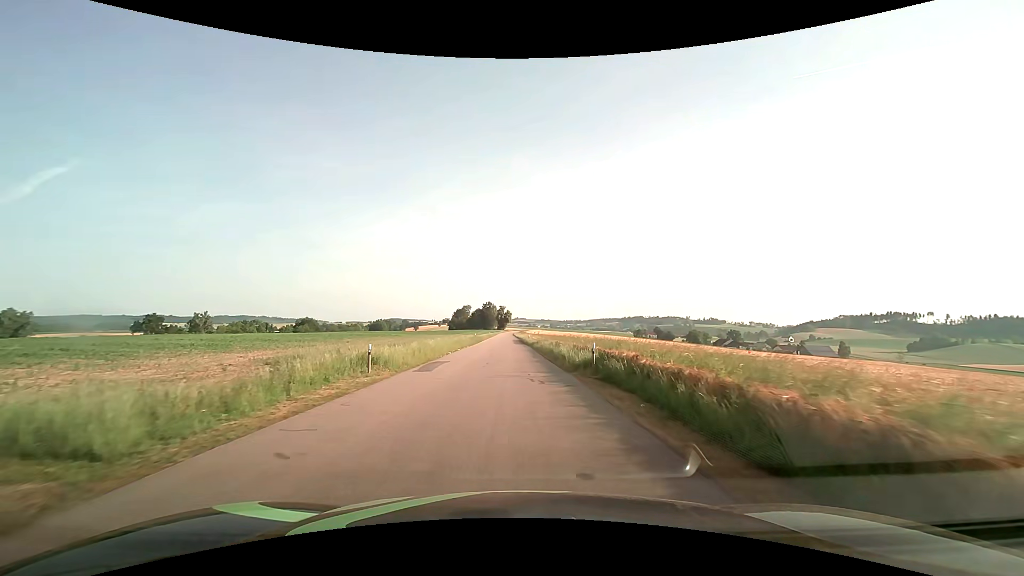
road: tertiary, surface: asphalt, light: Day
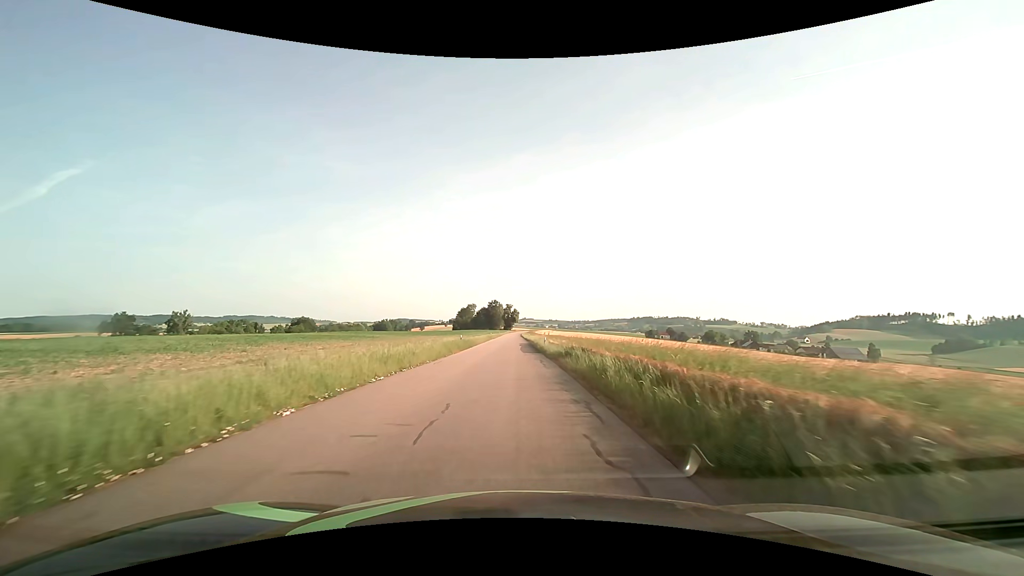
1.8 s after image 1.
(-0.1, +22.6) m; -1°
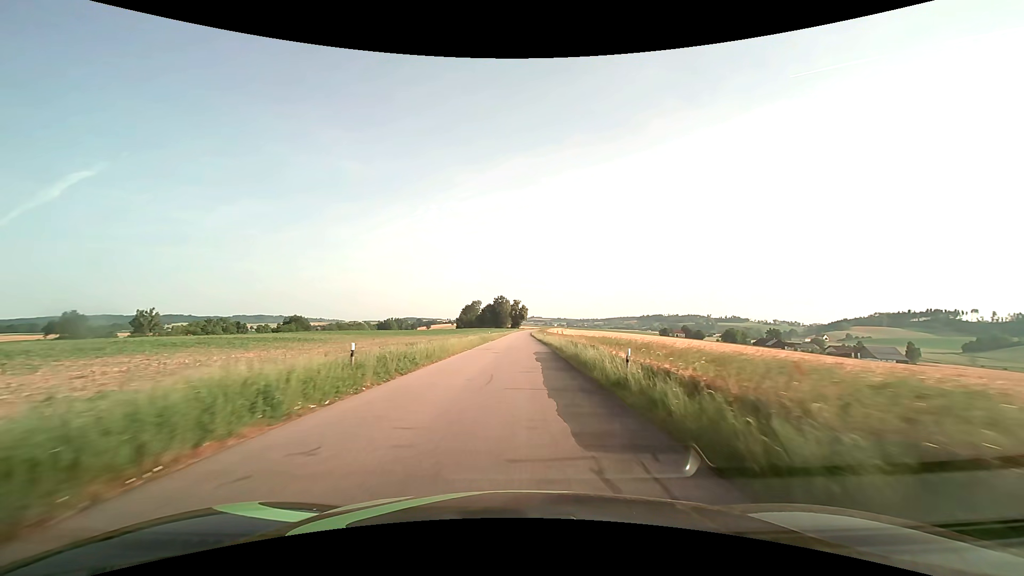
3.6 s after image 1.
(-0.3, +27.3) m; -1°
(0, +10) (0, +20) (0, +30) (0, +40) (0, +50) (0, +60) (0, +70) (+1, +80) (+1, +90) (+1, +100) m
